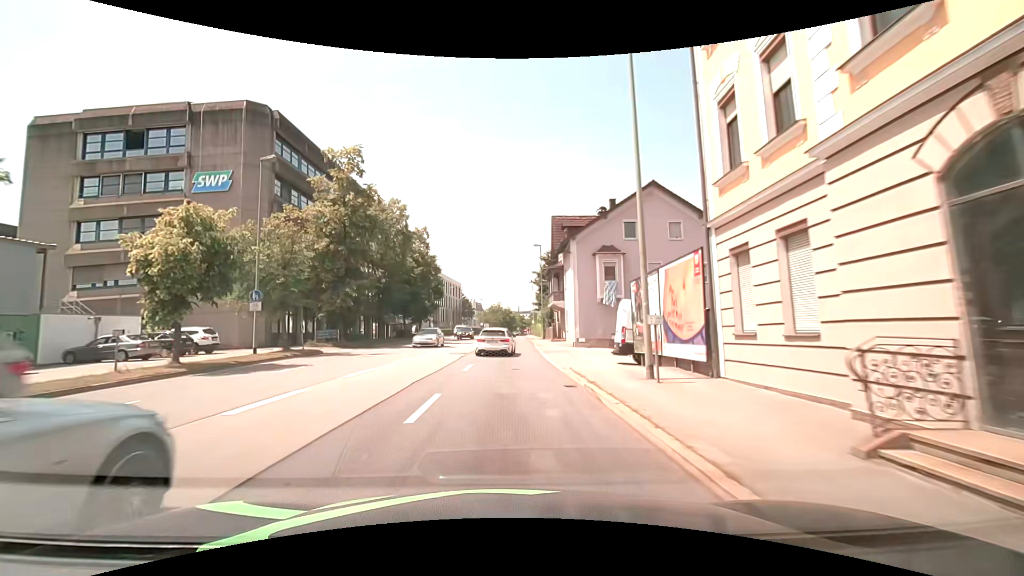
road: primary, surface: asphalt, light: Day
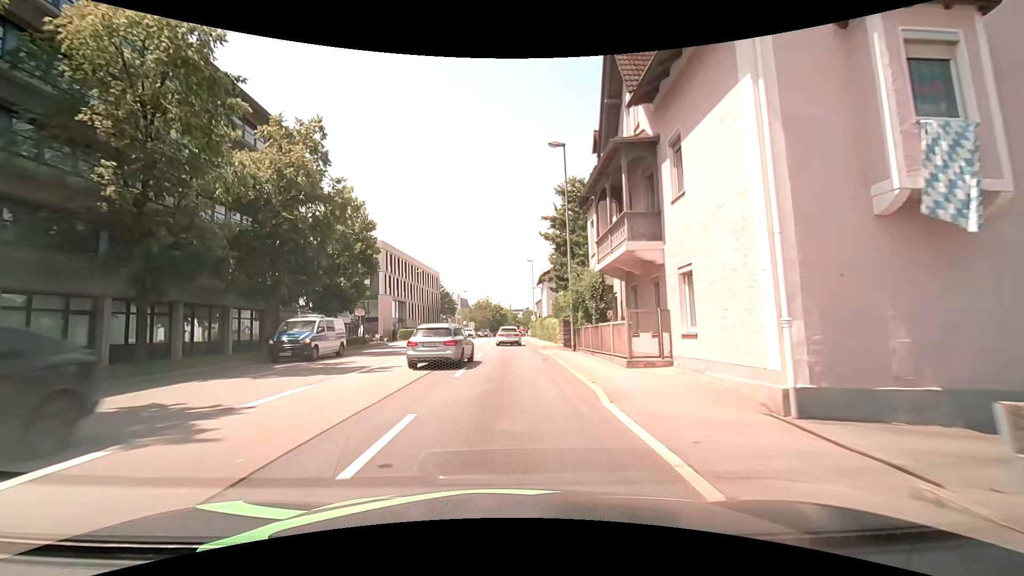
(+0.2, +29.6) m; +1°
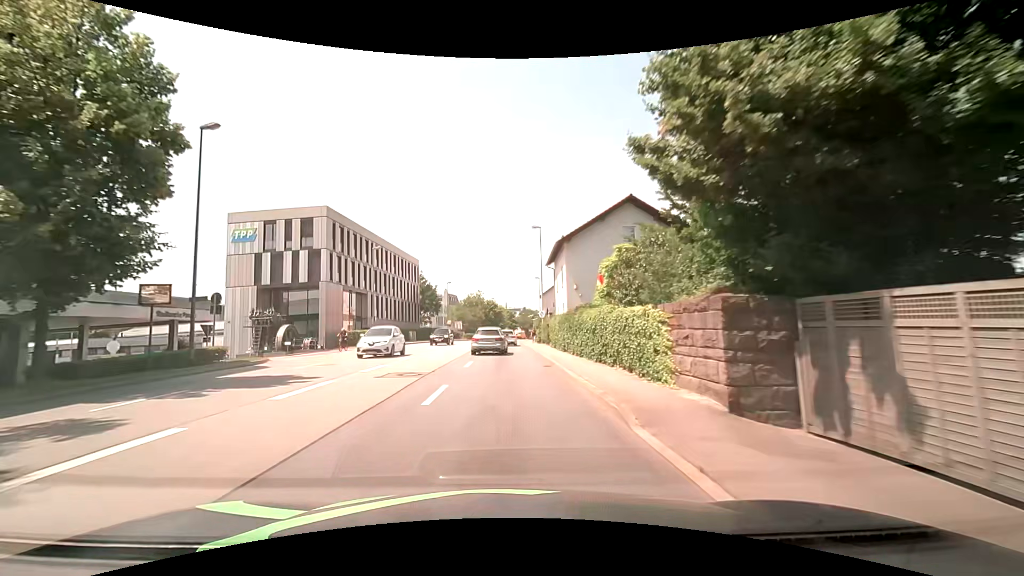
(+0.2, +22.6) m; +1°
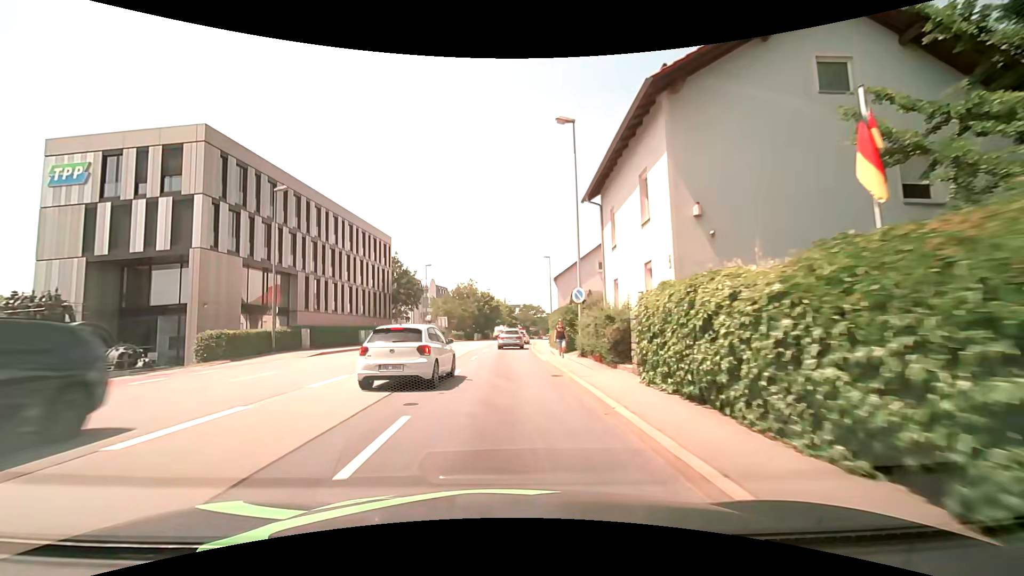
(0.0, +22.2) m; 0°
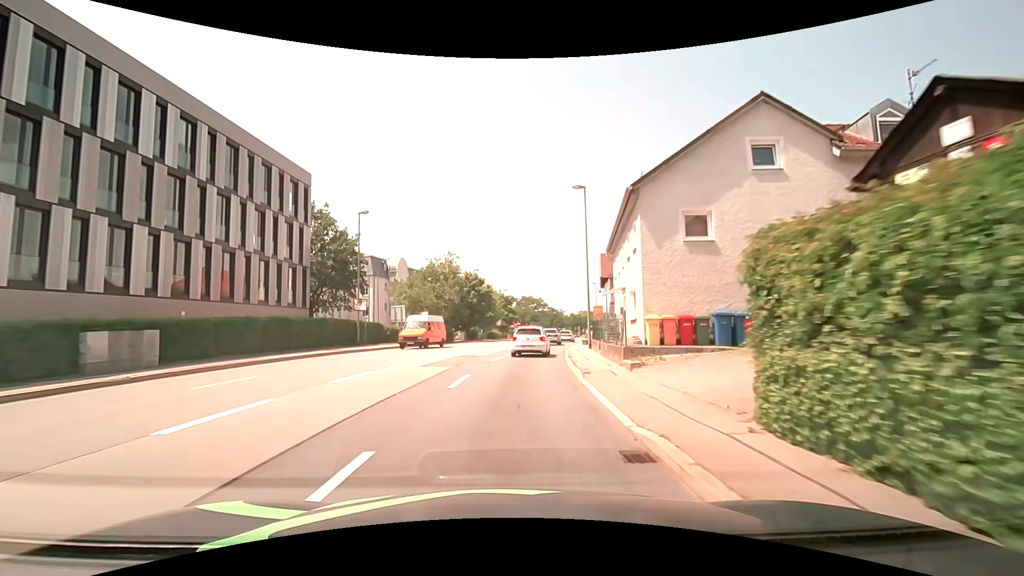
(0.0, +29.1) m; 0°
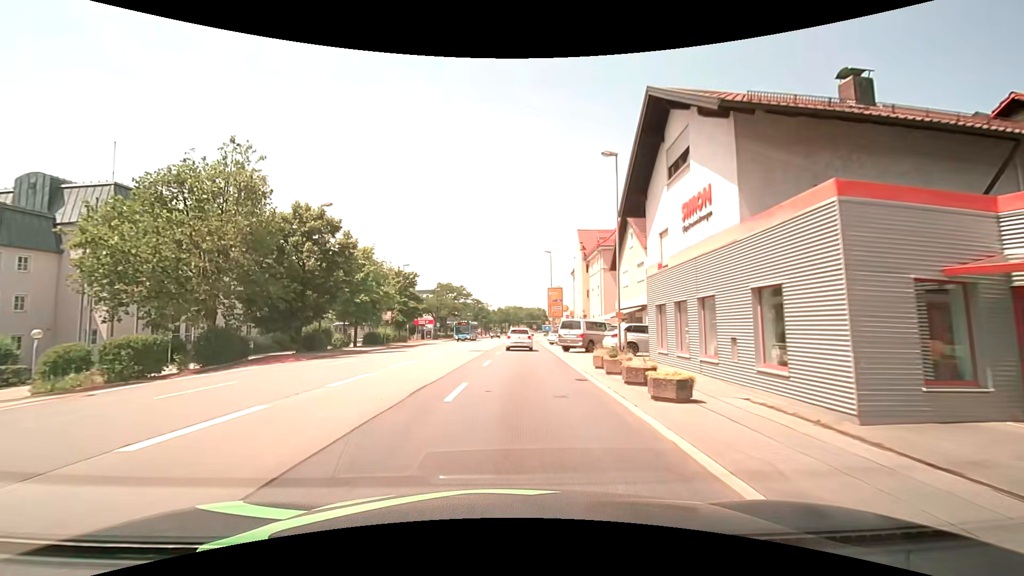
(+2.3, +36.2) m; +8°
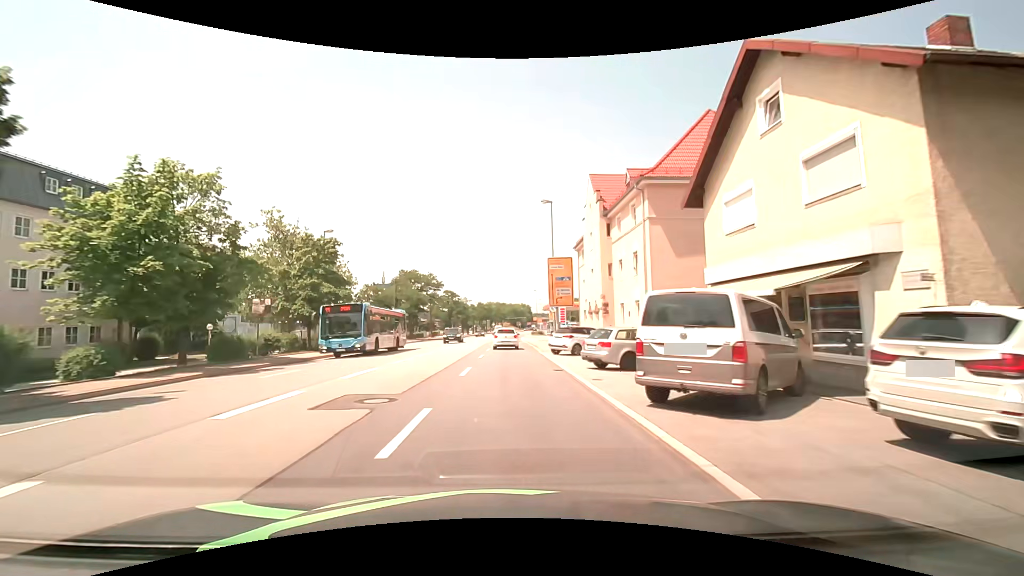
(+0.6, +21.9) m; +2°
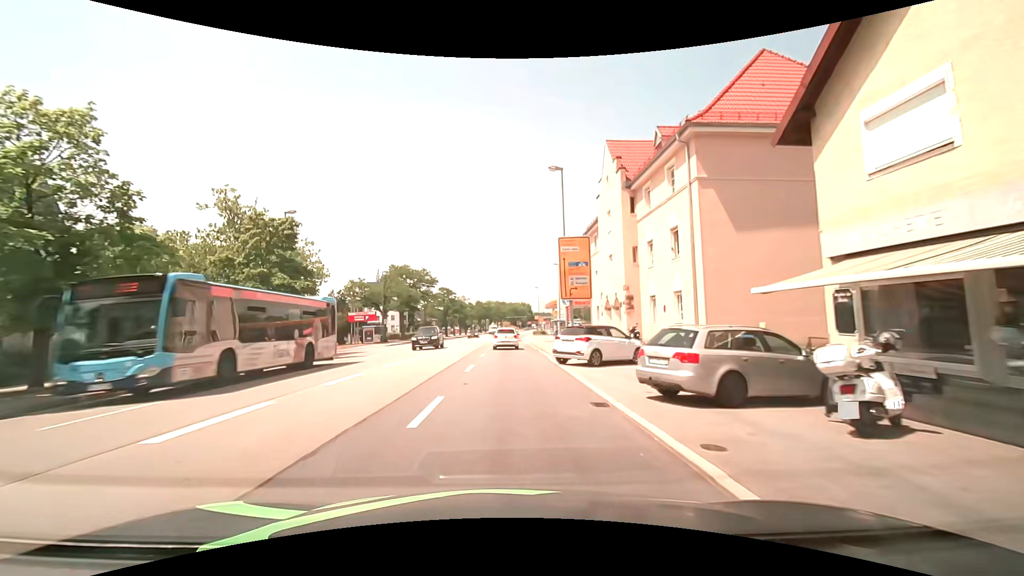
(0.0, +7.3) m; 0°
(0, +10) (0, +20) (0, +30) (0, +40) (0, +50) (0, +60) (0, +70) (0, +80) (+1, +90) (+1, +100) m
